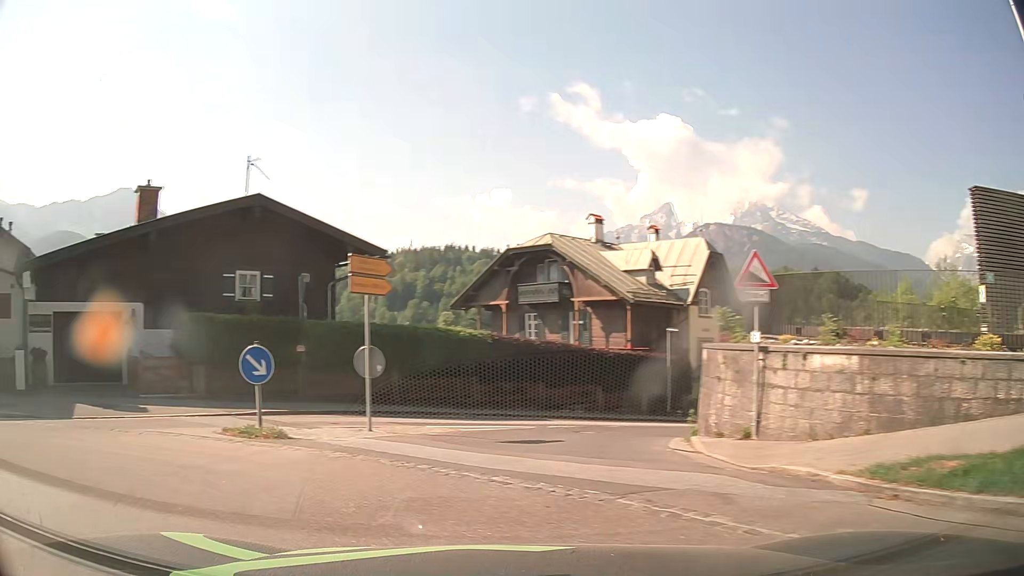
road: secondary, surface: asphalt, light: Day
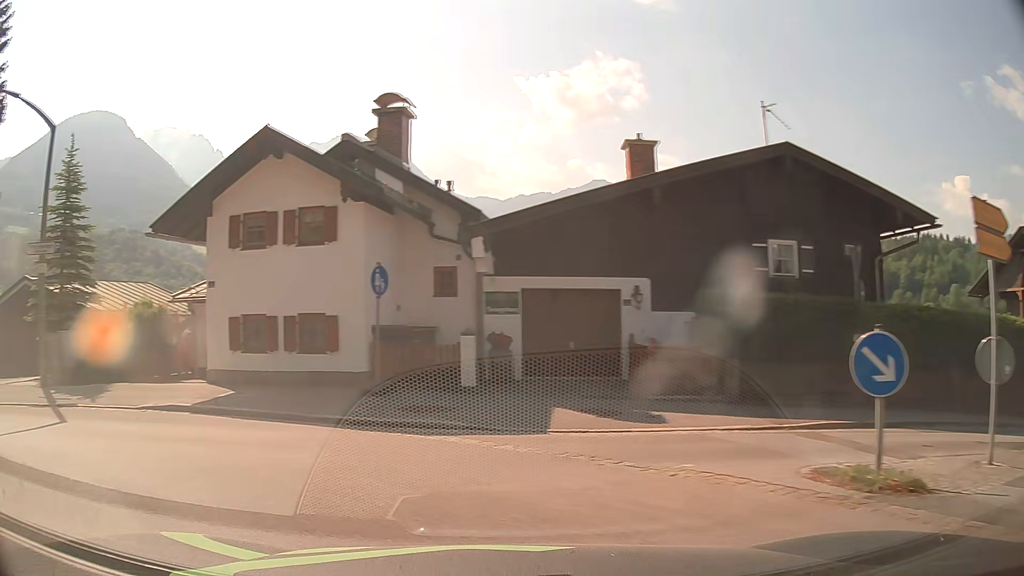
(-1.6, +4.3) m; -42°
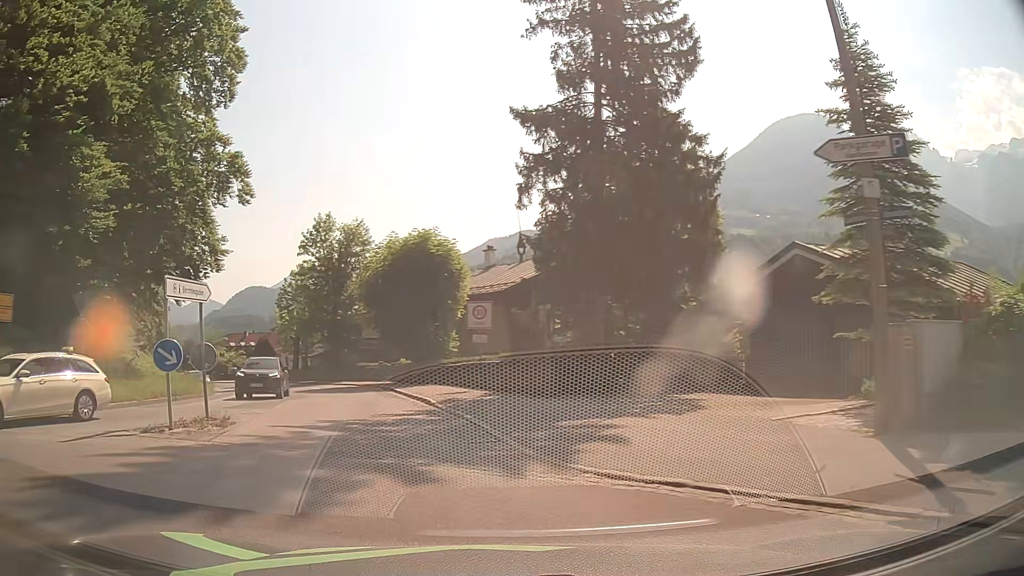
(-5.8, +8.1) m; -62°
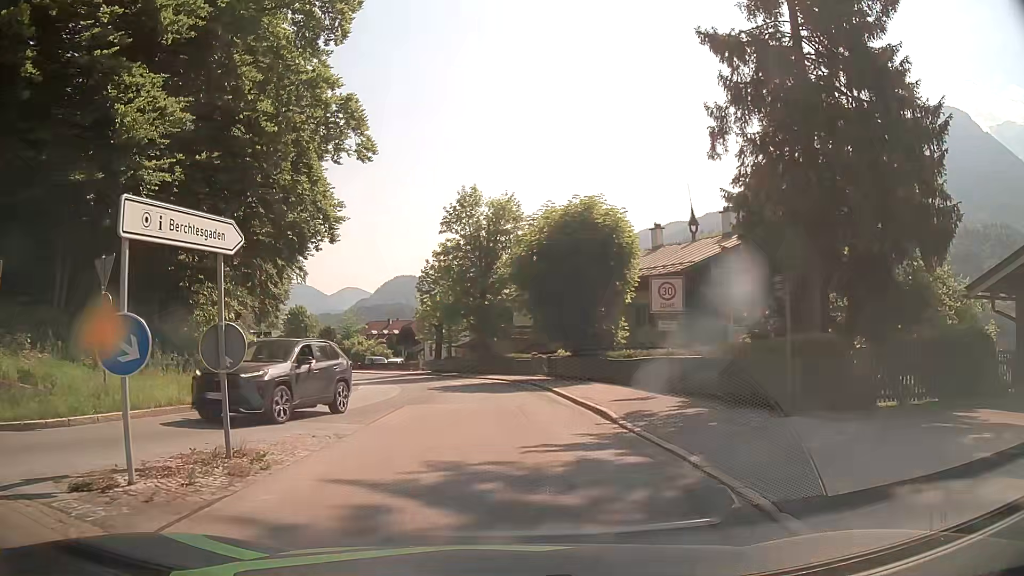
(-1.0, +6.5) m; -13°
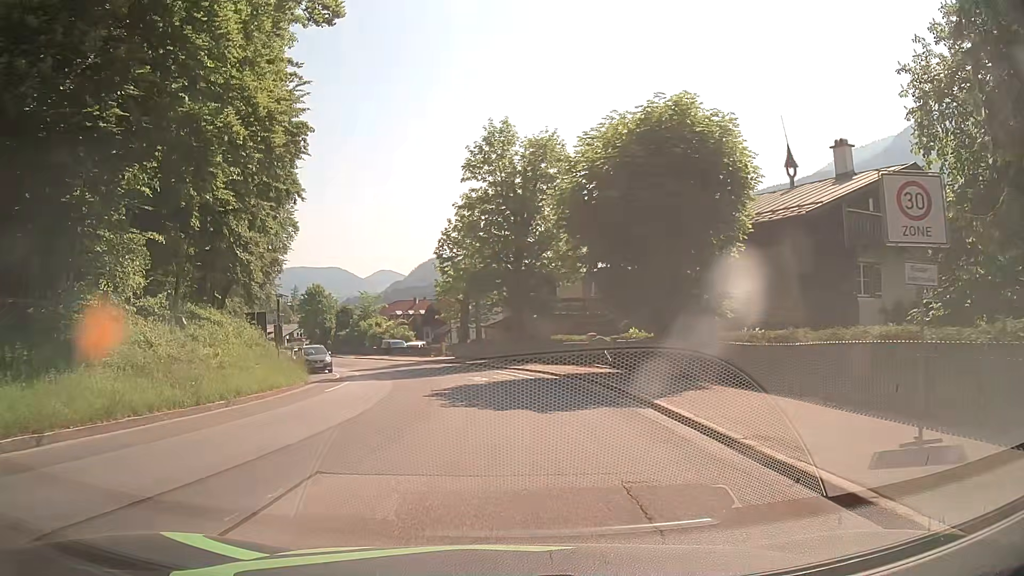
(-0.3, +11.8) m; -3°
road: tertiary
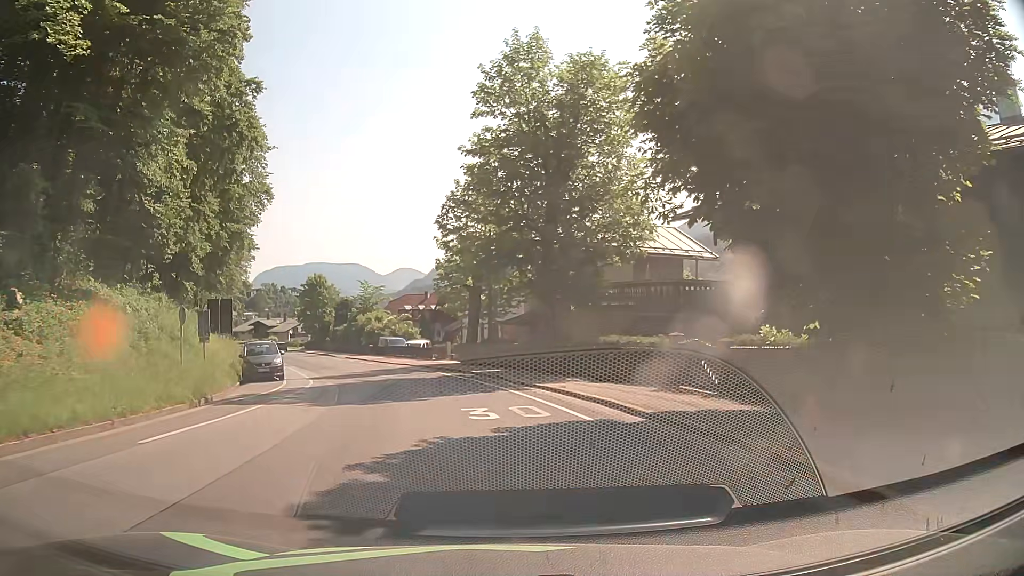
(0.0, +11.9) m; -1°
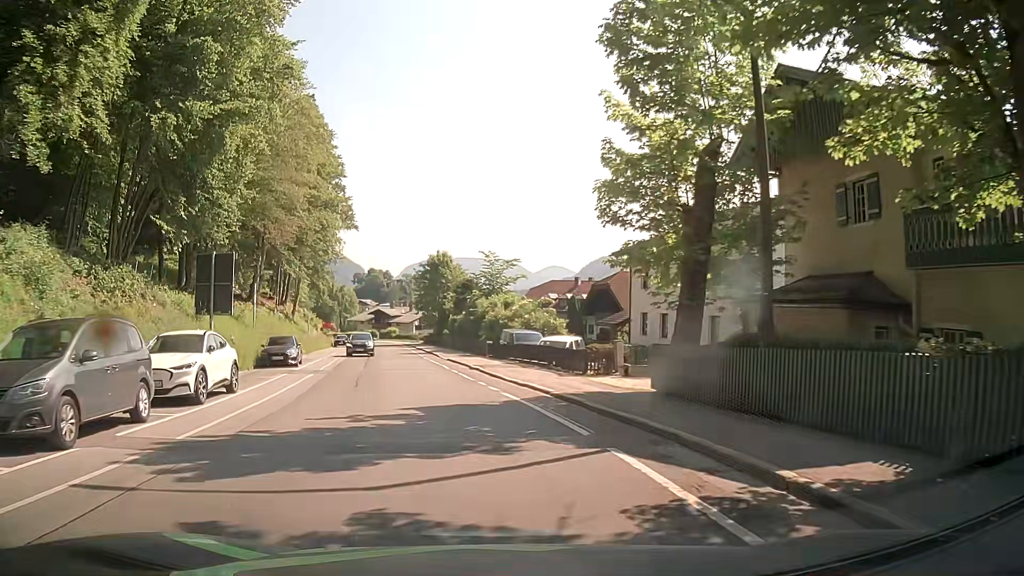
(-2.4, +22.0) m; -14°
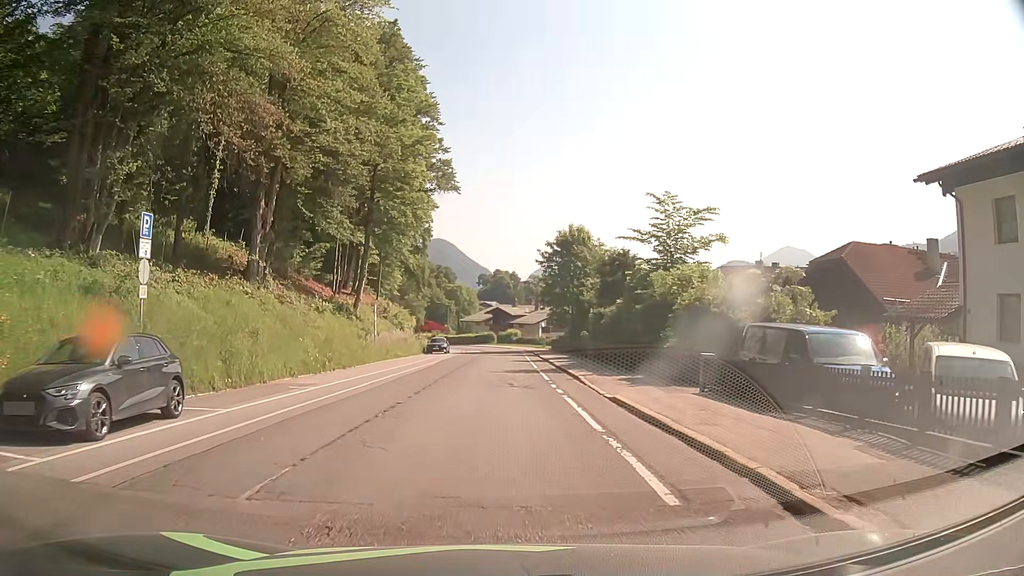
(-2.2, +23.5) m; -10°
(0, +10) (0, +20) (0, +30) (0, +40) (0, +50) (0, +60) (0, +70) (-1, +80) (-4, +90) (-7, +99) m
